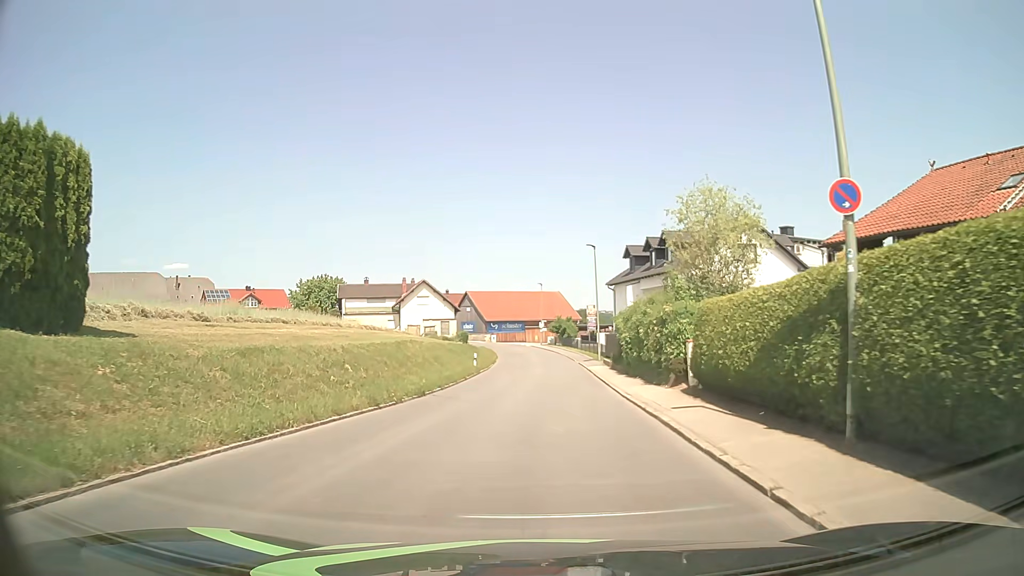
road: tertiary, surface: asphalt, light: Day
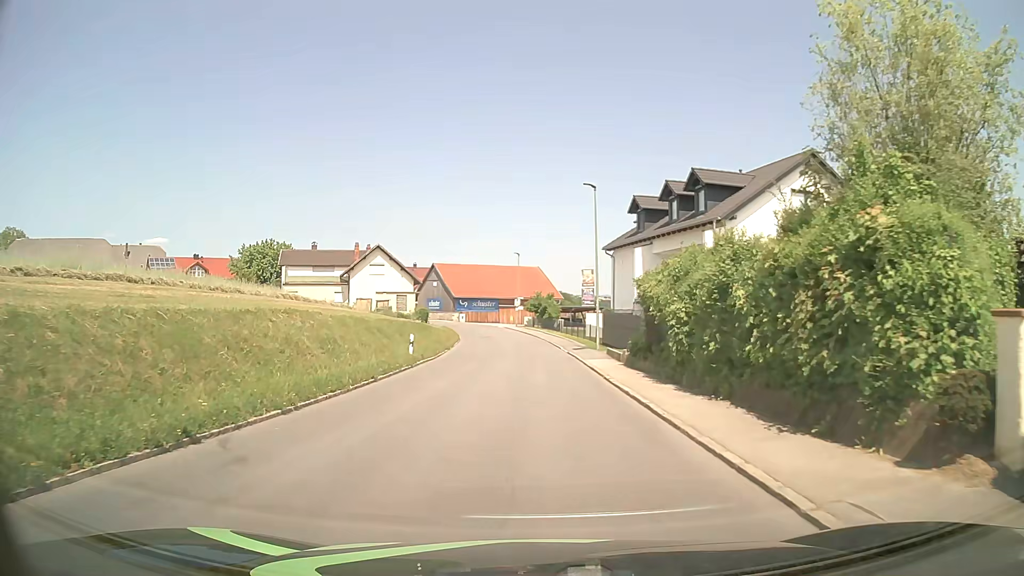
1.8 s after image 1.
(+0.3, +14.3) m; +2°
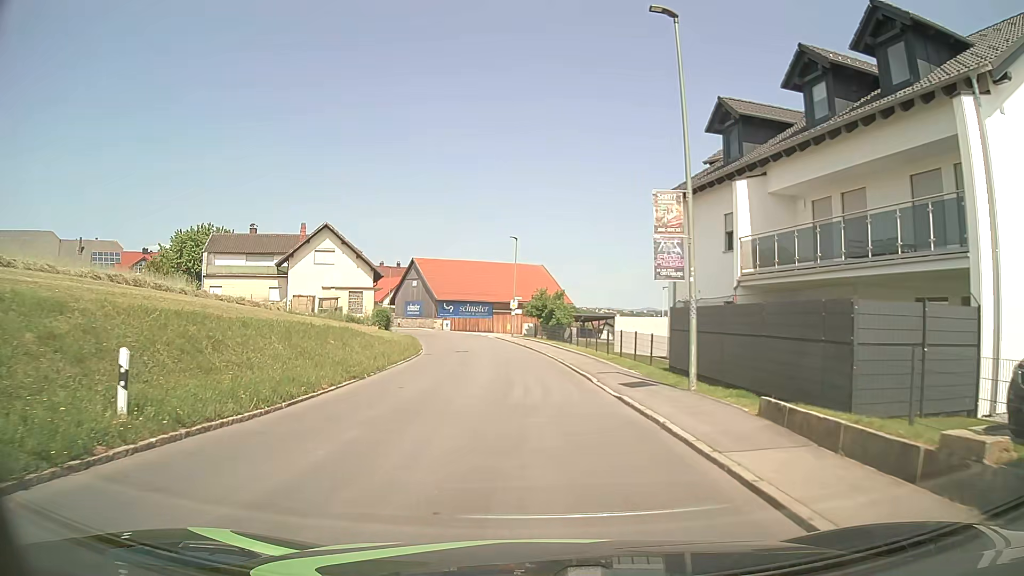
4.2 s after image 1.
(0.0, +19.0) m; 0°
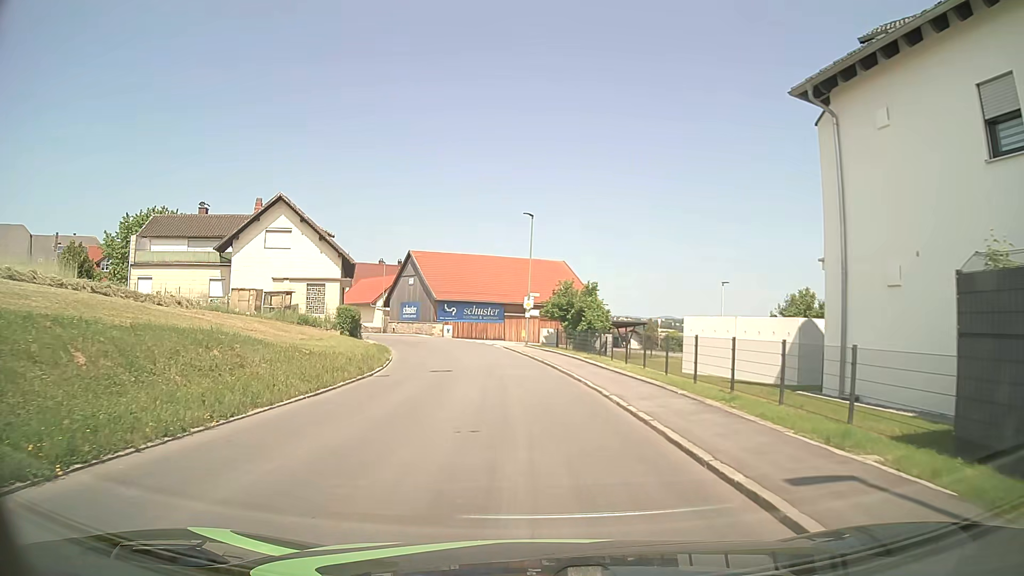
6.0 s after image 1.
(-0.2, +13.6) m; -2°
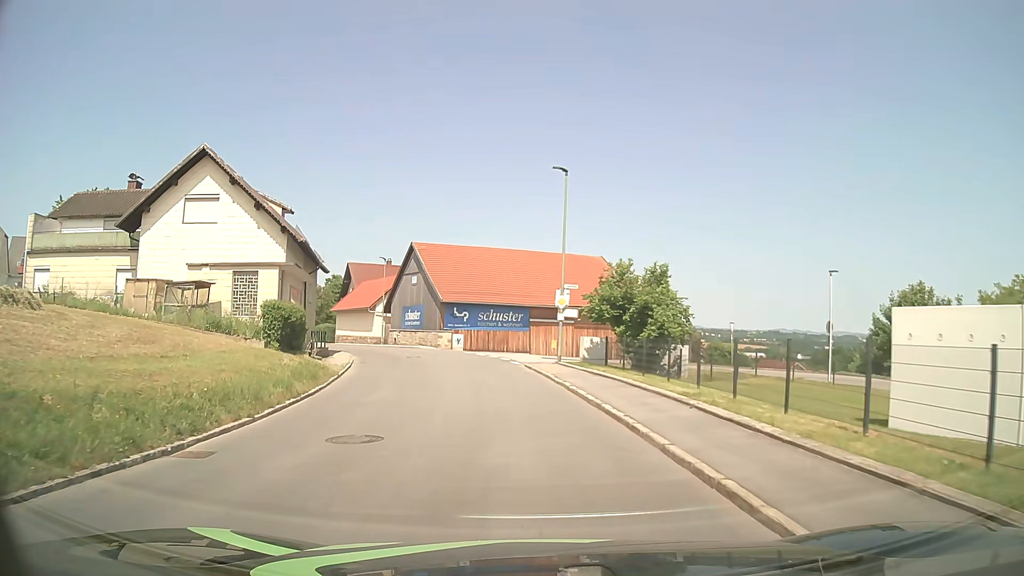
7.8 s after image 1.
(-0.2, +13.3) m; -3°
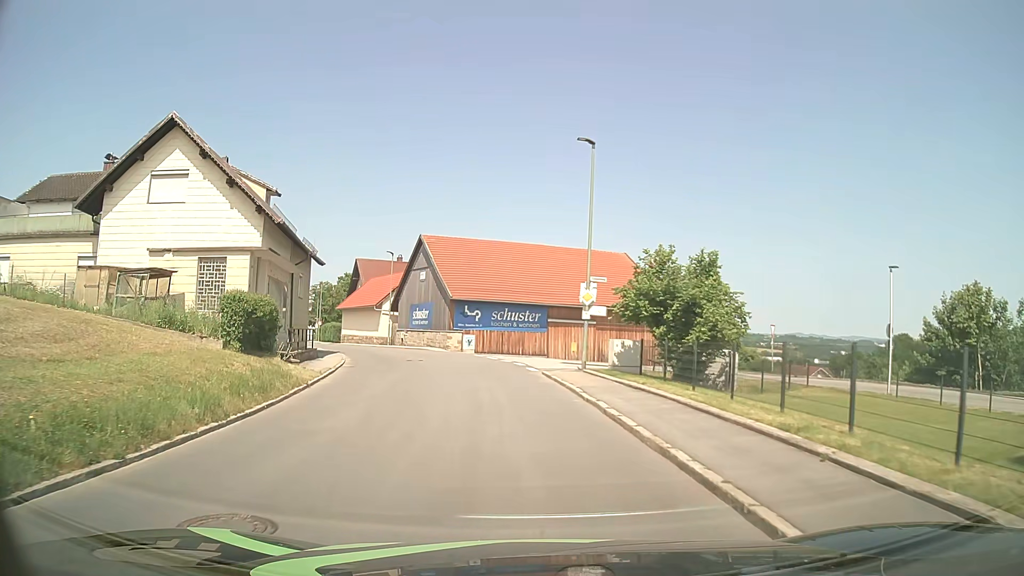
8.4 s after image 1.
(0.0, +4.4) m; -1°
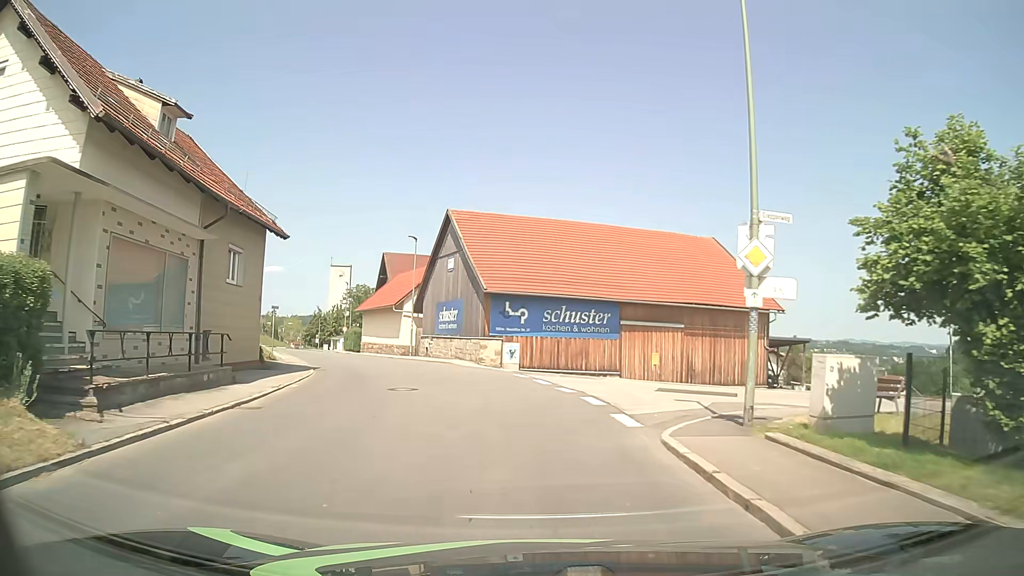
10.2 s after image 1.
(-0.5, +13.1) m; -4°
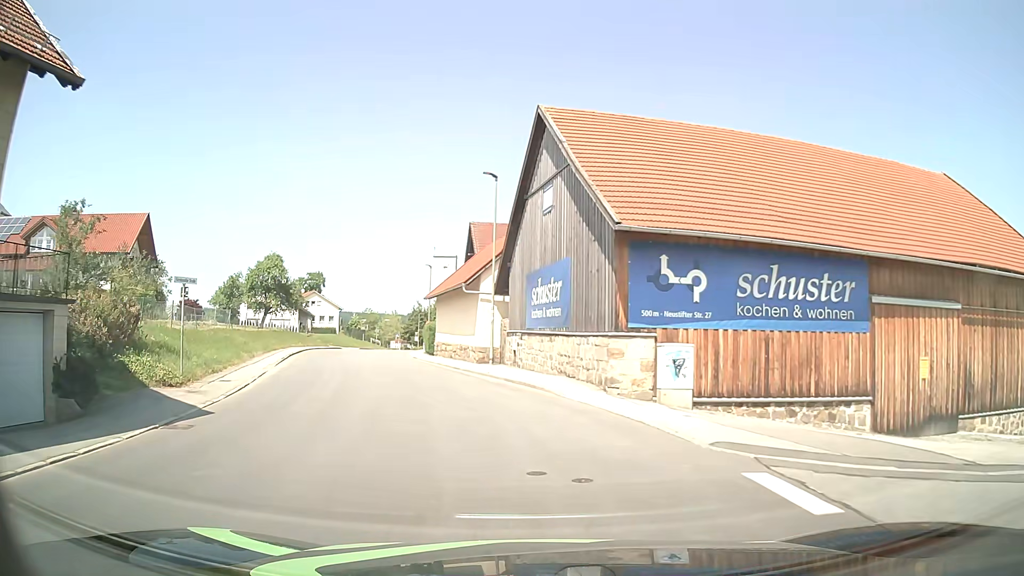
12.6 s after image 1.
(-1.3, +17.5) m; -10°
(-1, +10) (-3, +20) (-6, +29) (-9, +39) (-11, +49) (-13, +58) (-14, +68) (-15, +78) (-16, +88) (-17, +98) m
